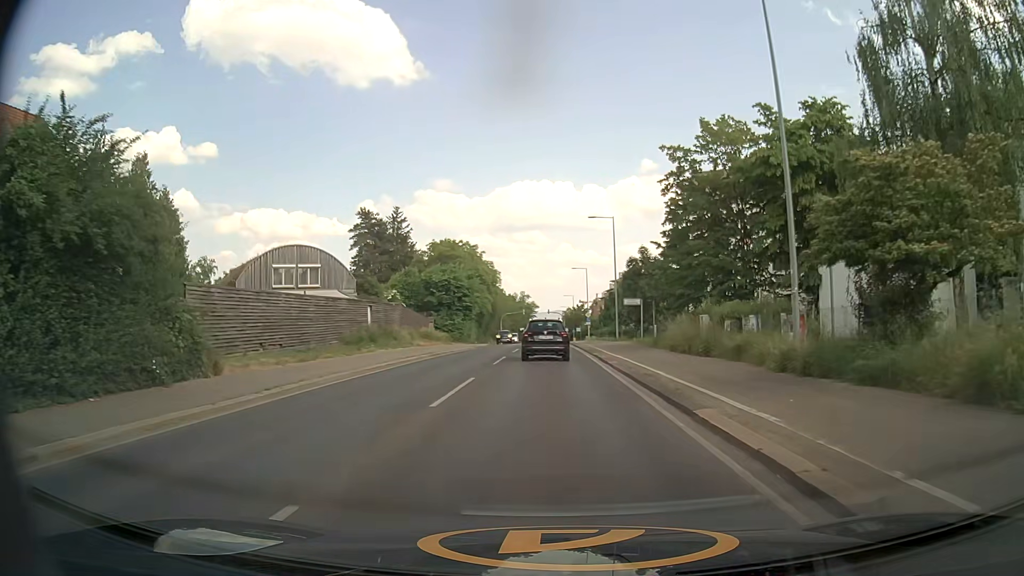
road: secondary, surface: asphalt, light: Day
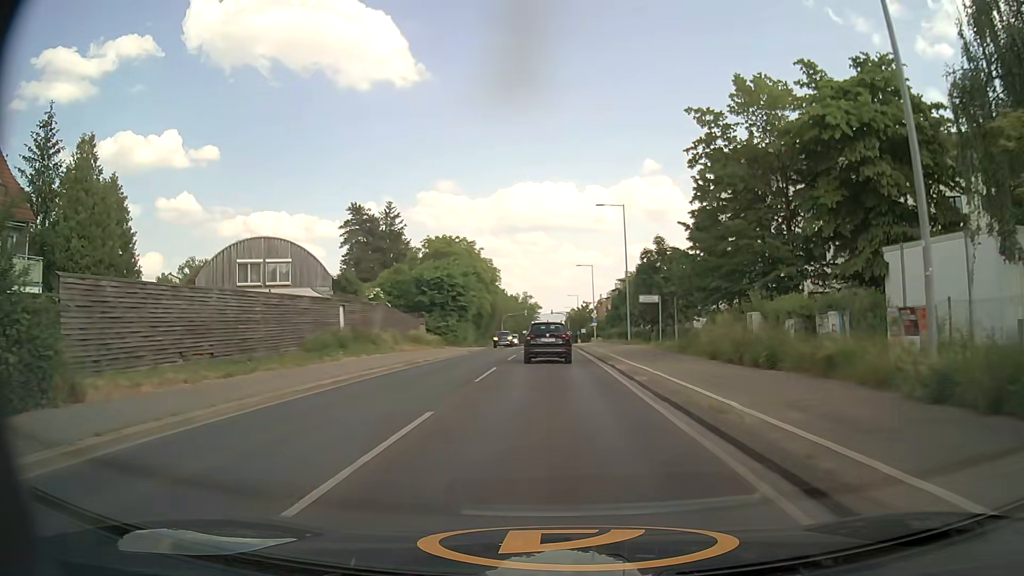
(0.0, +6.2) m; 0°
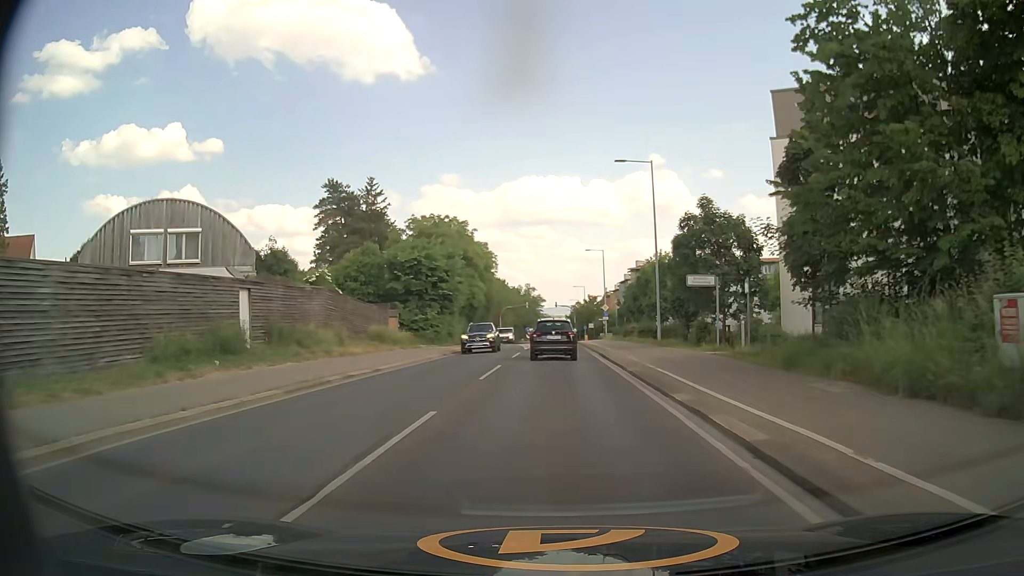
(-0.1, +12.3) m; -1°
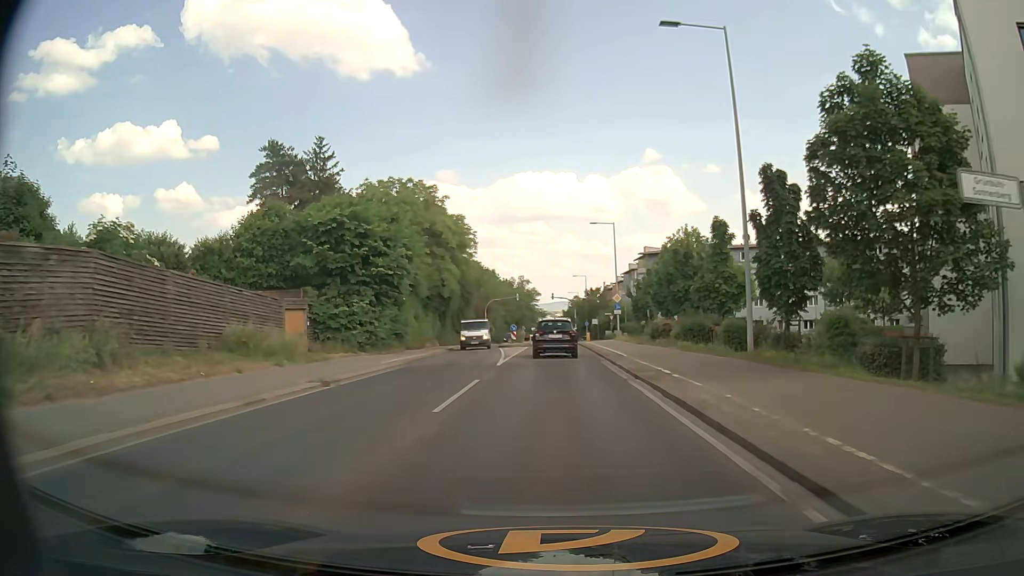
(0.0, +18.0) m; 0°
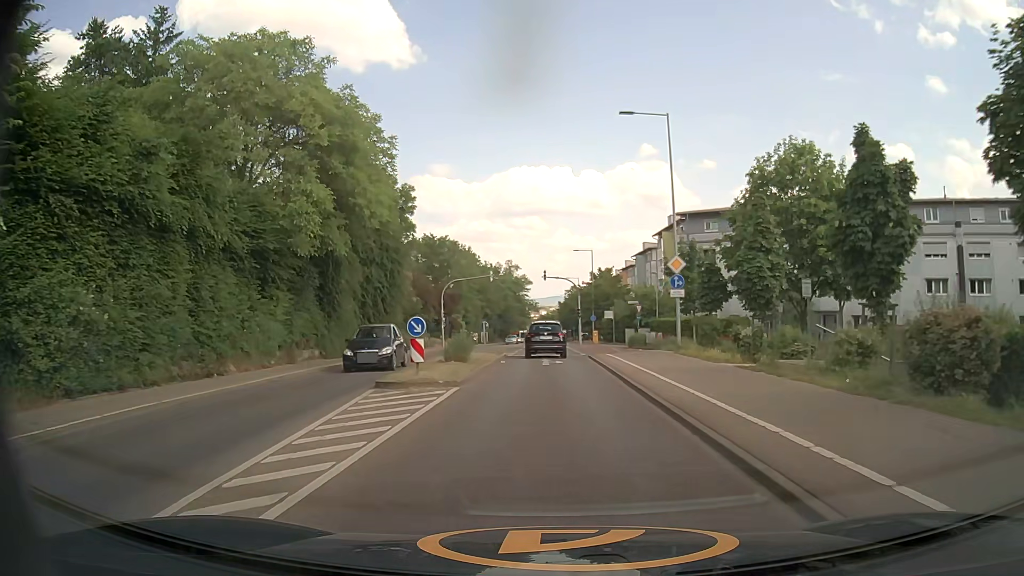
(+0.2, +30.7) m; +1°
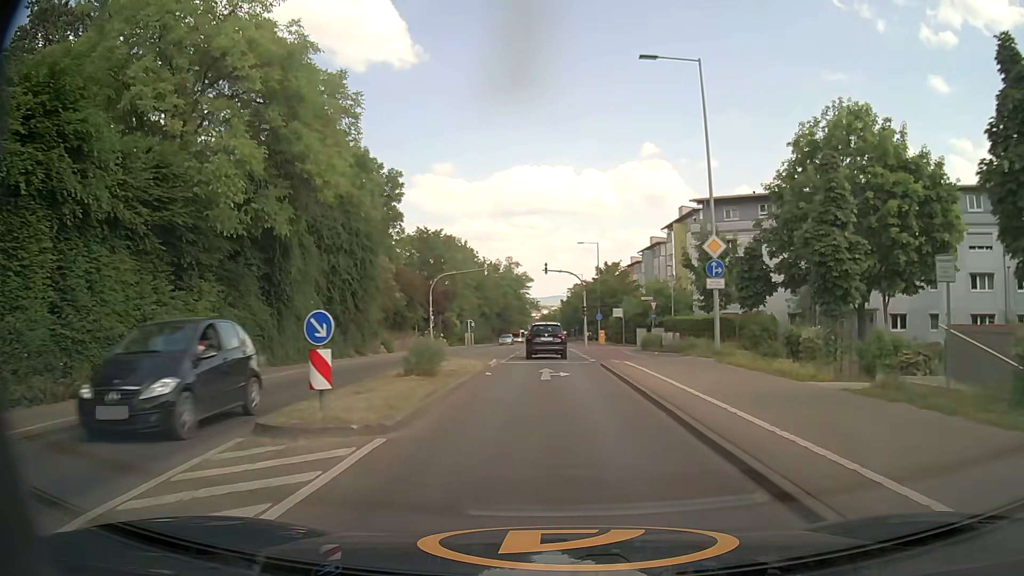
(0.0, +6.4) m; 0°
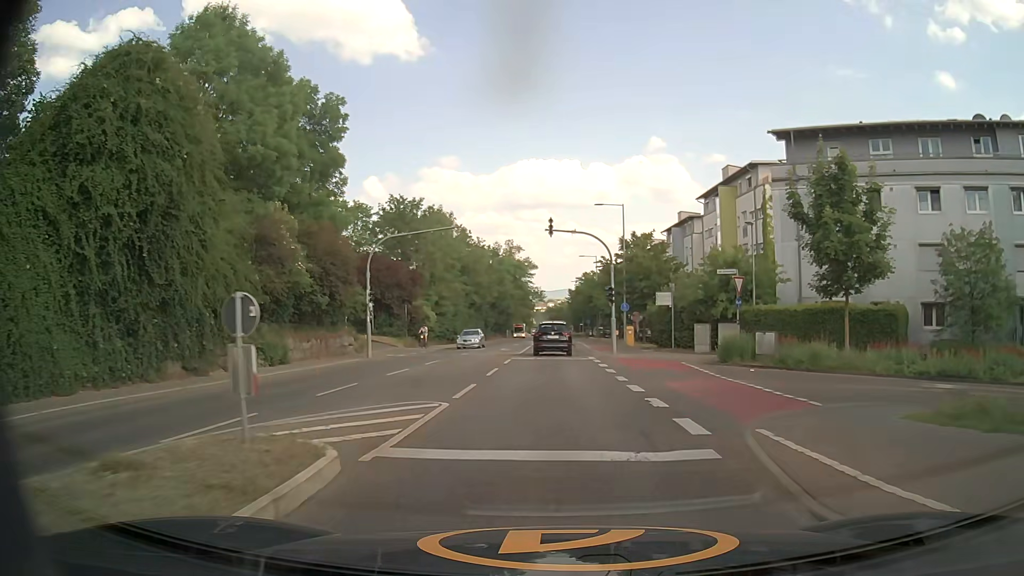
(-0.1, +19.3) m; 0°
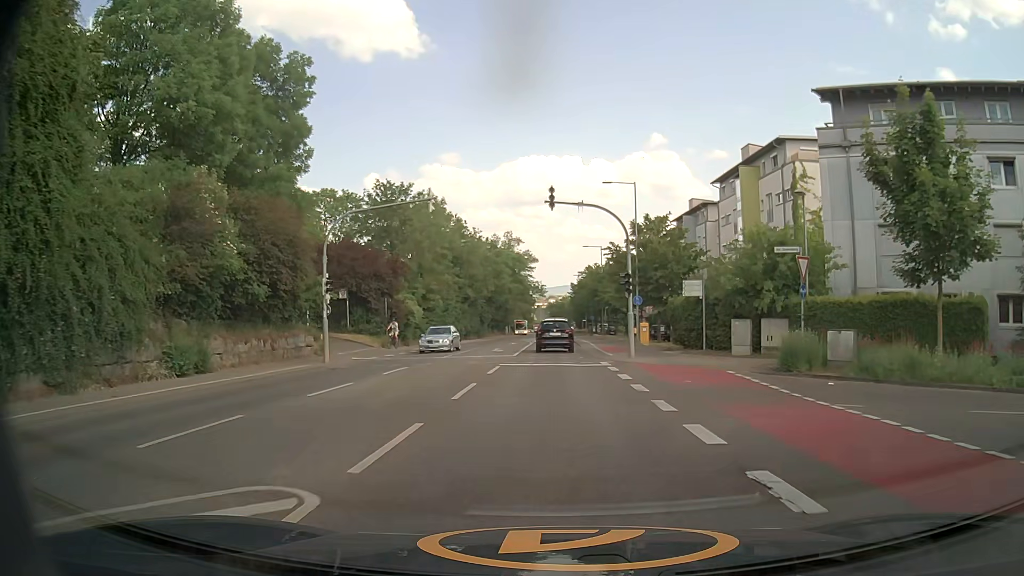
(0.0, +6.6) m; 0°
(0, +10) (0, +20) (0, +30) (0, +40) (0, +50) (0, +60) (0, +70) (0, +80) (0, +90) (0, +100) m
